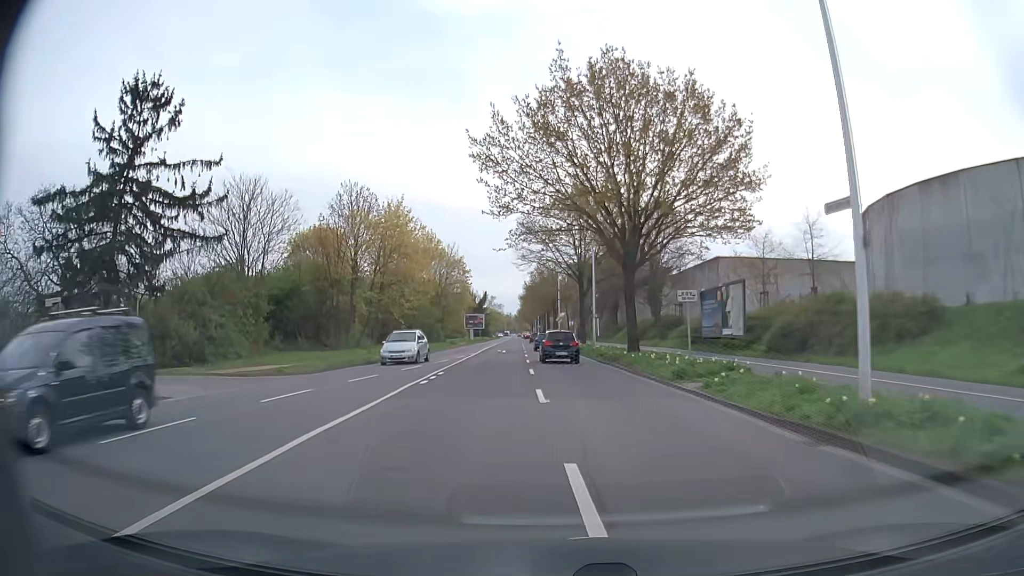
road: secondary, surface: asphalt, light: Day
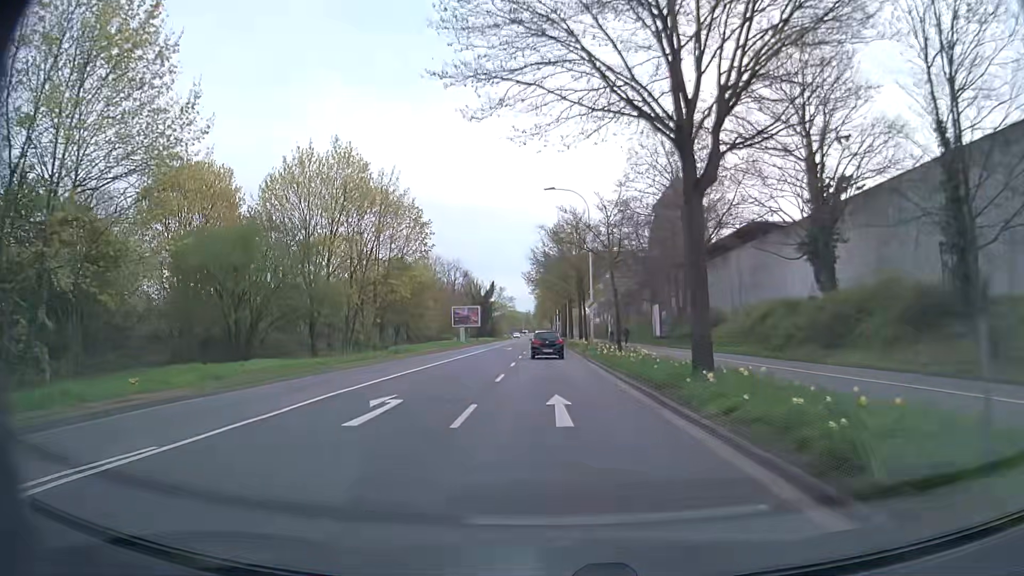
(-0.4, +39.3) m; -2°
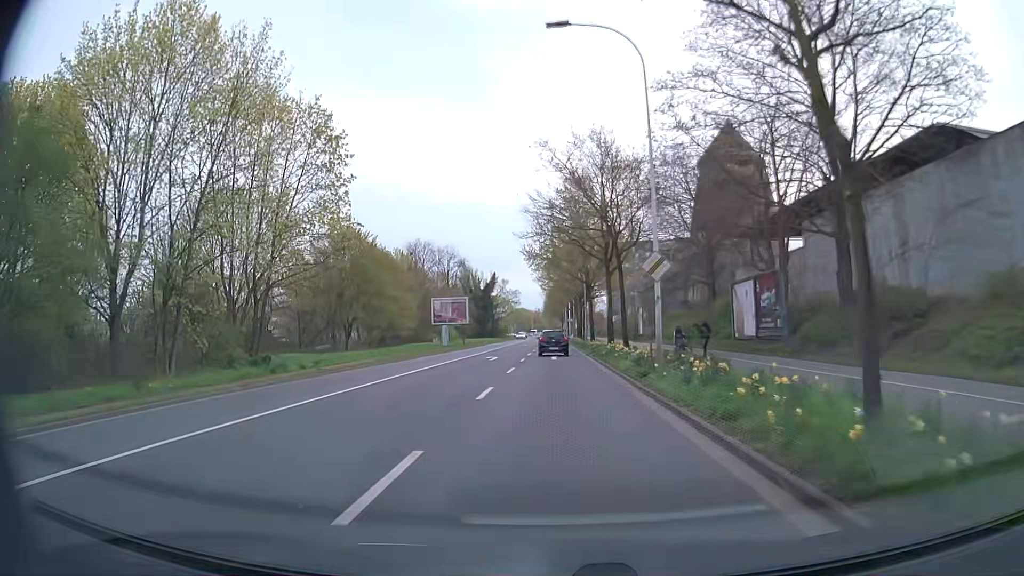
(-0.1, +23.1) m; -1°
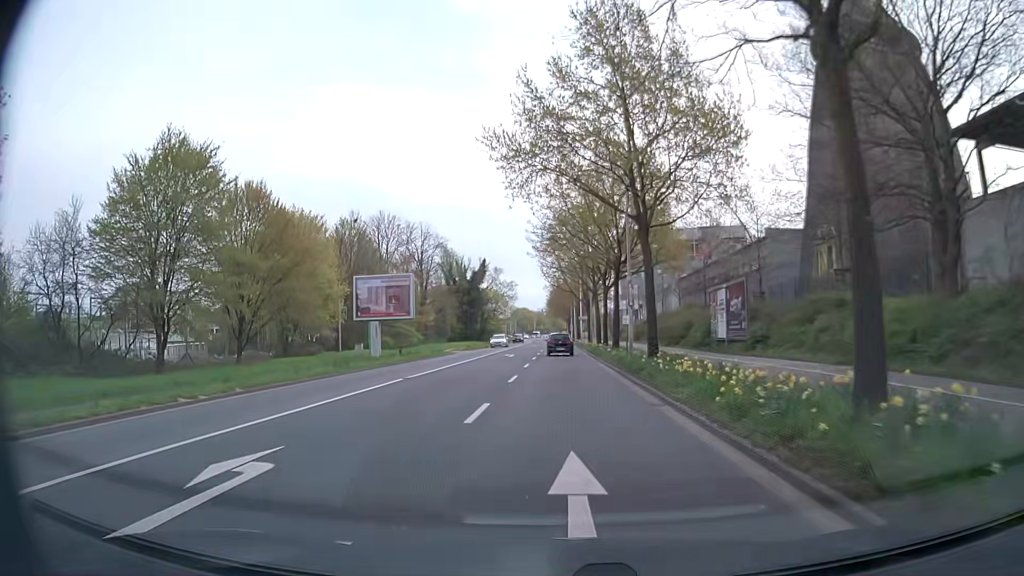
(-0.1, +30.4) m; -1°
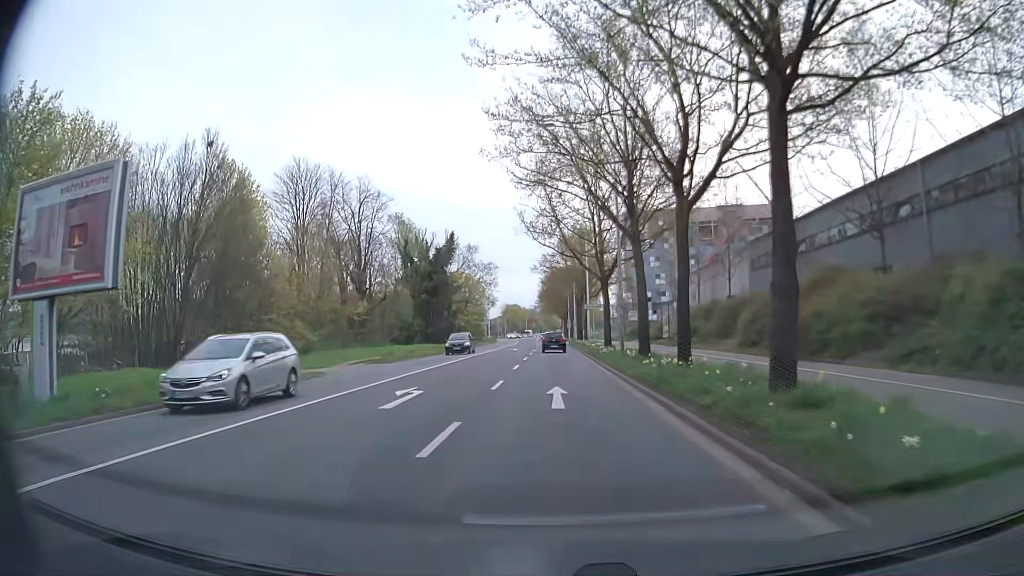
(+0.4, +30.0) m; +1°
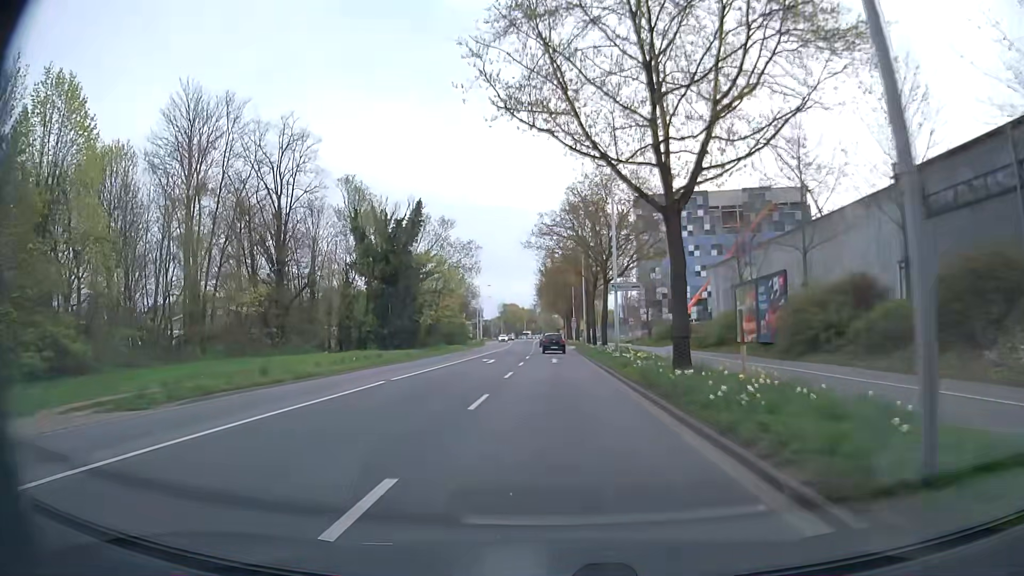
(0.0, +22.2) m; 0°
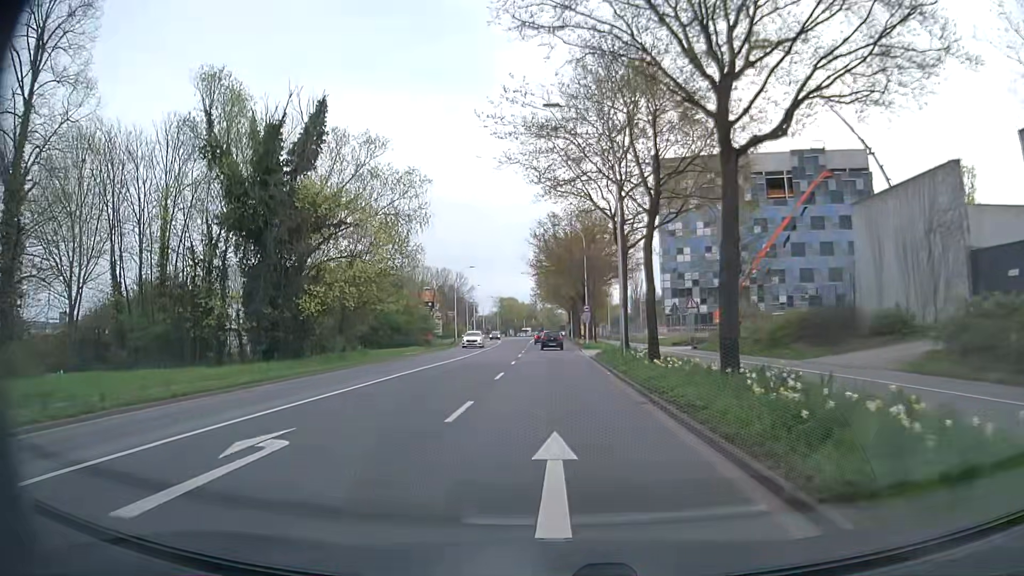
(-0.1, +29.2) m; 0°
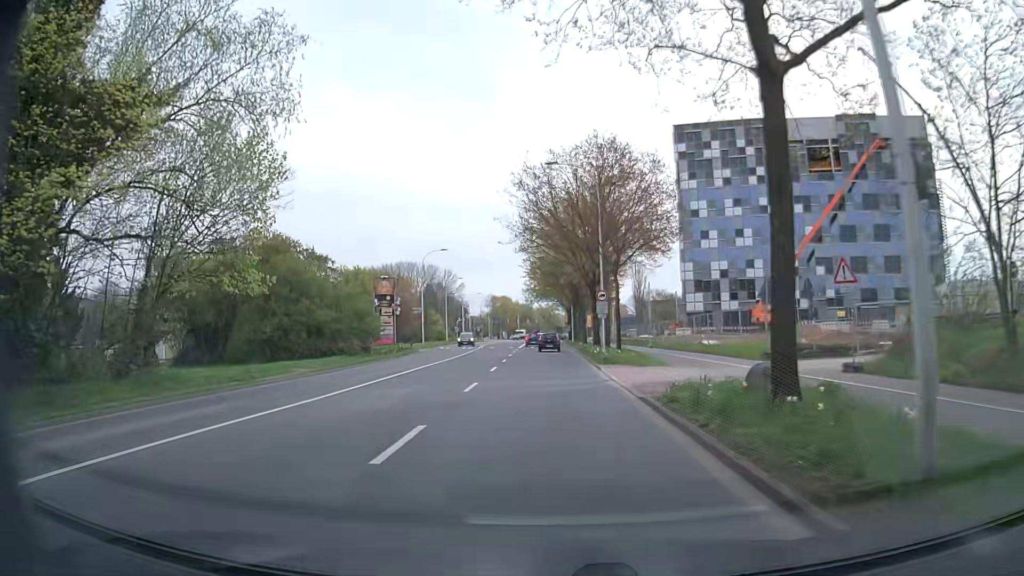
(0.0, +21.2) m; 0°
(0, +10) (0, +20) (0, +30) (0, +40) (0, +50) (0, +60) (0, +70) (+1, +80) (+1, +90) (+1, +100) m
